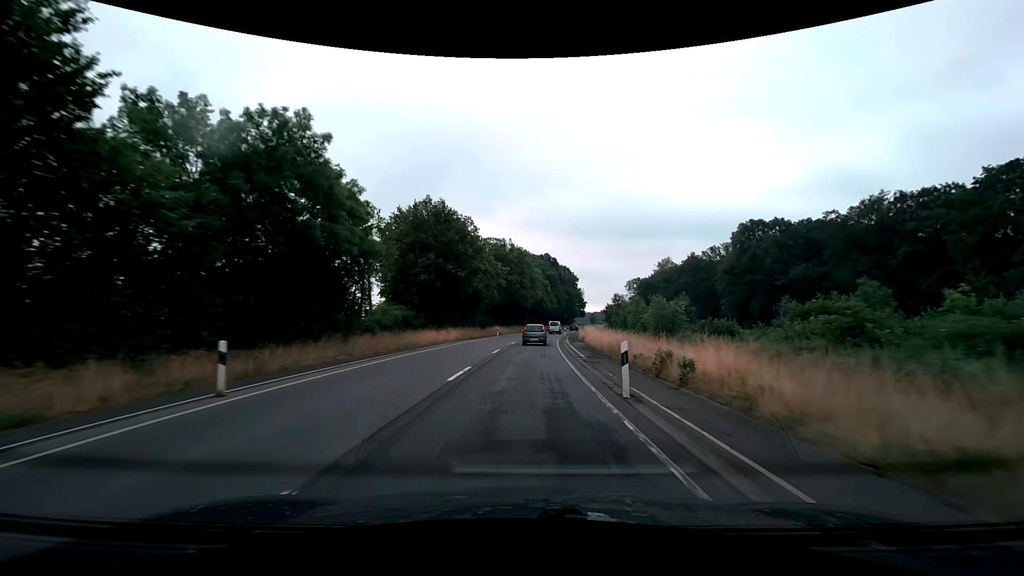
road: secondary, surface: asphalt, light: Day
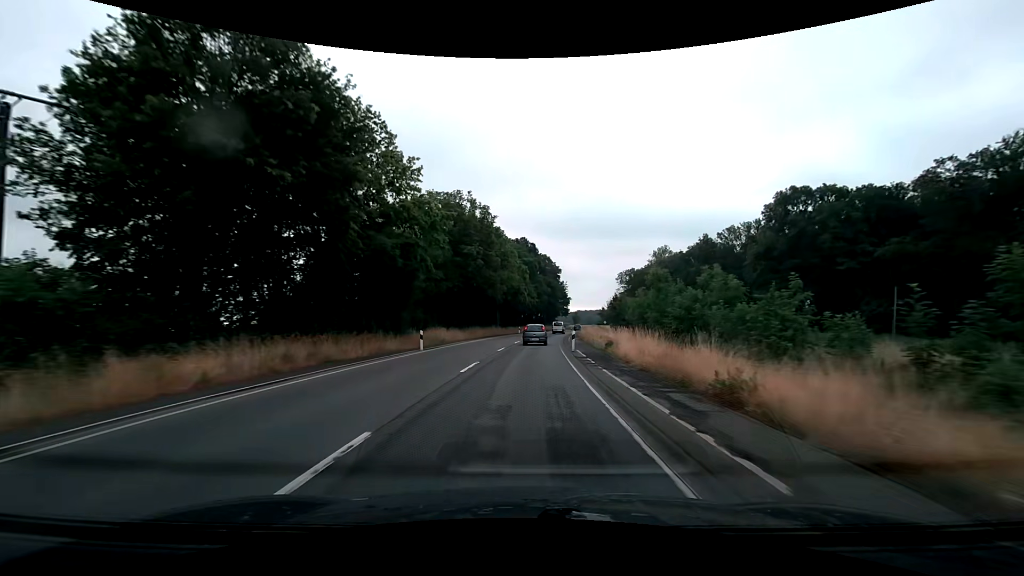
(+0.8, +33.4) m; +2°
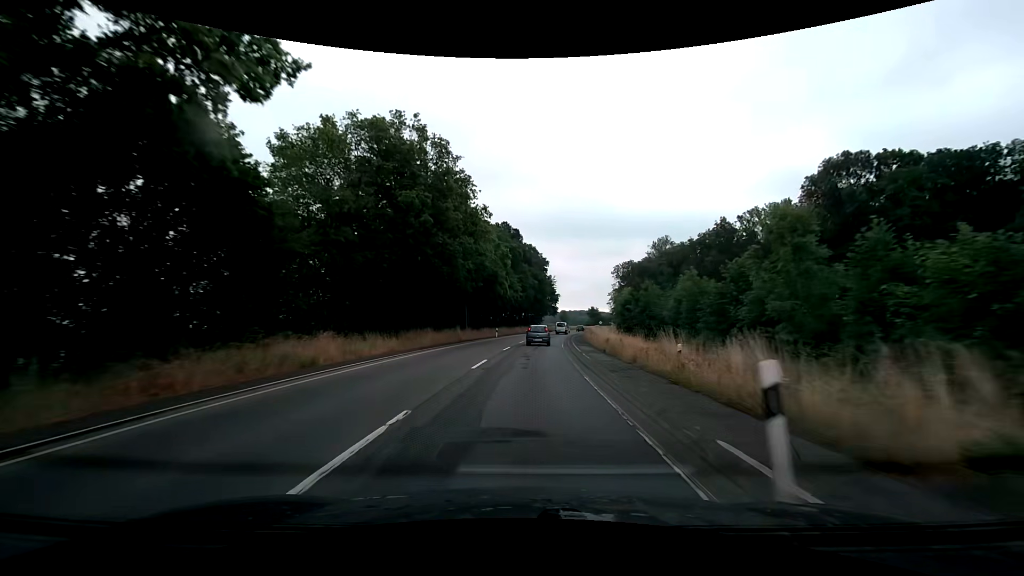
(+0.5, +22.2) m; +2°
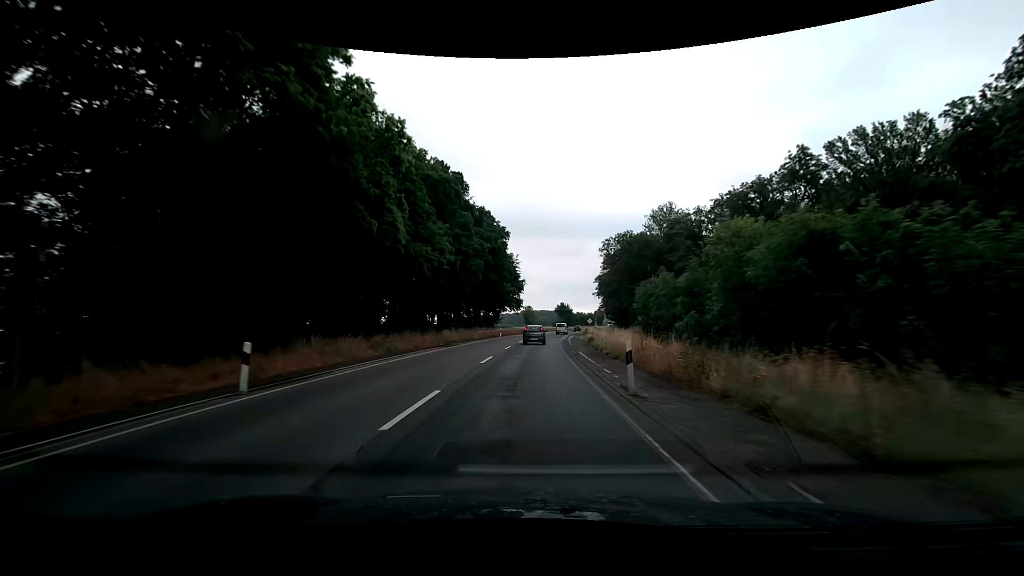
(+2.2, +44.9) m; +5°
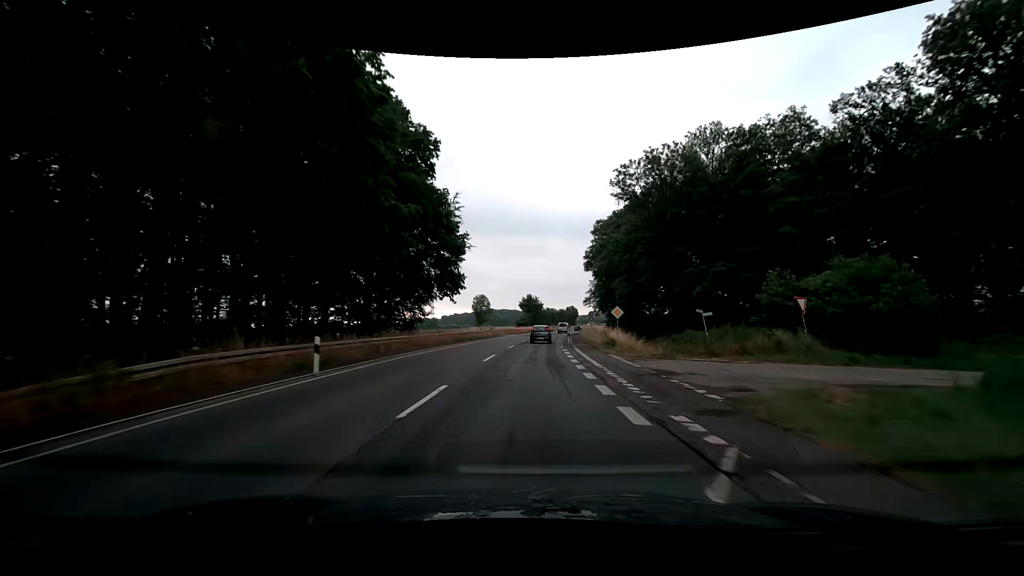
(+1.8, +46.8) m; +4°
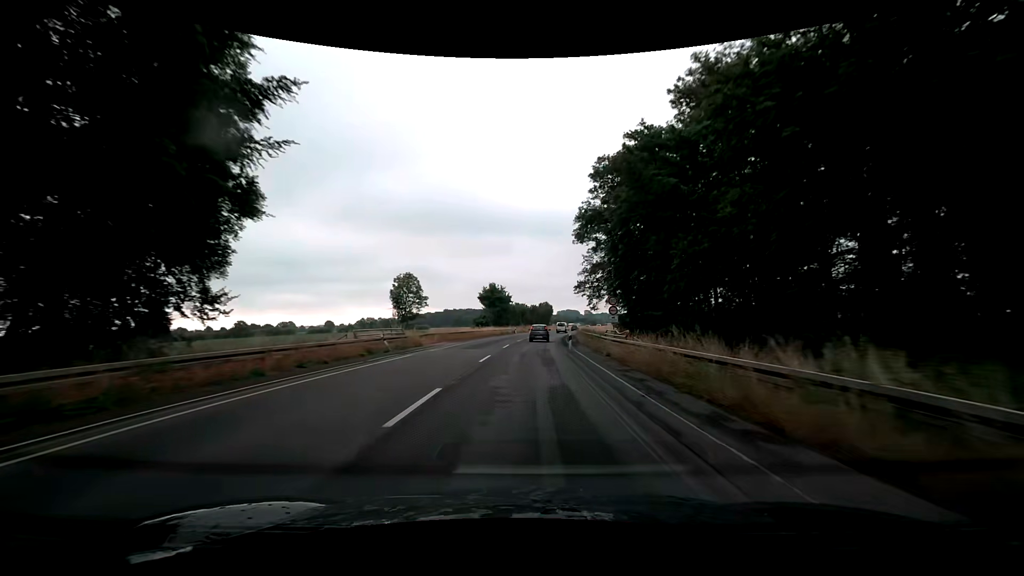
(+1.2, +36.3) m; +4°
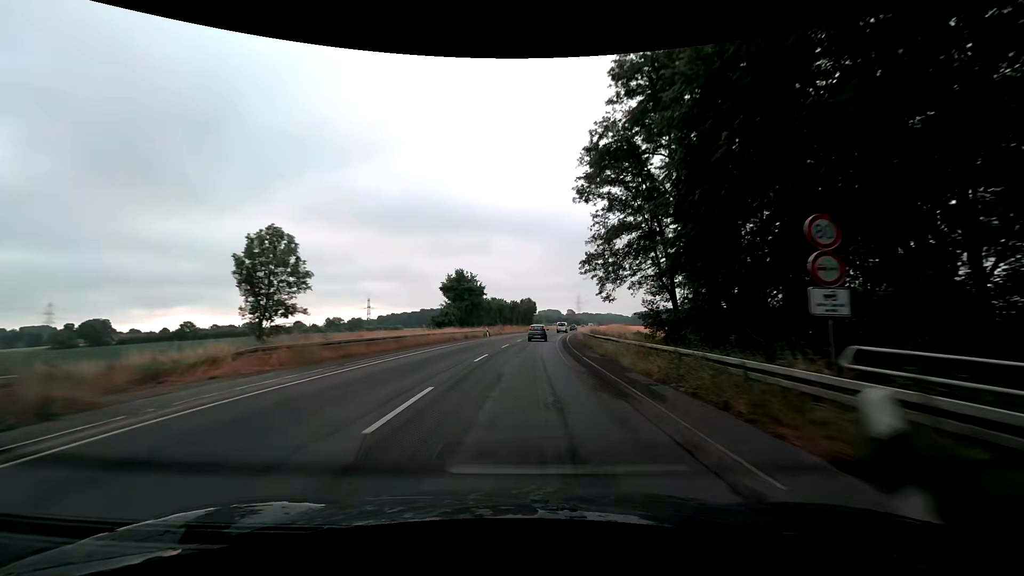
(+0.5, +24.5) m; +2°
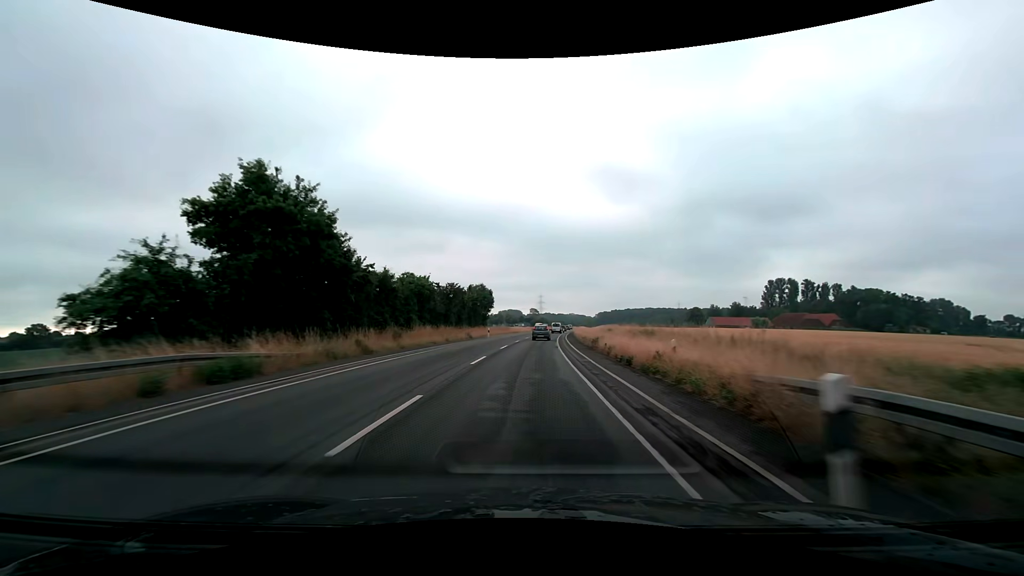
(+1.9, +49.4) m; +5°
(0, +10) (0, +20) (0, +30) (+1, +40) (+1, +50) (+2, +60) (+3, +70) (+4, +80) (+5, +90) (+6, +100) m
